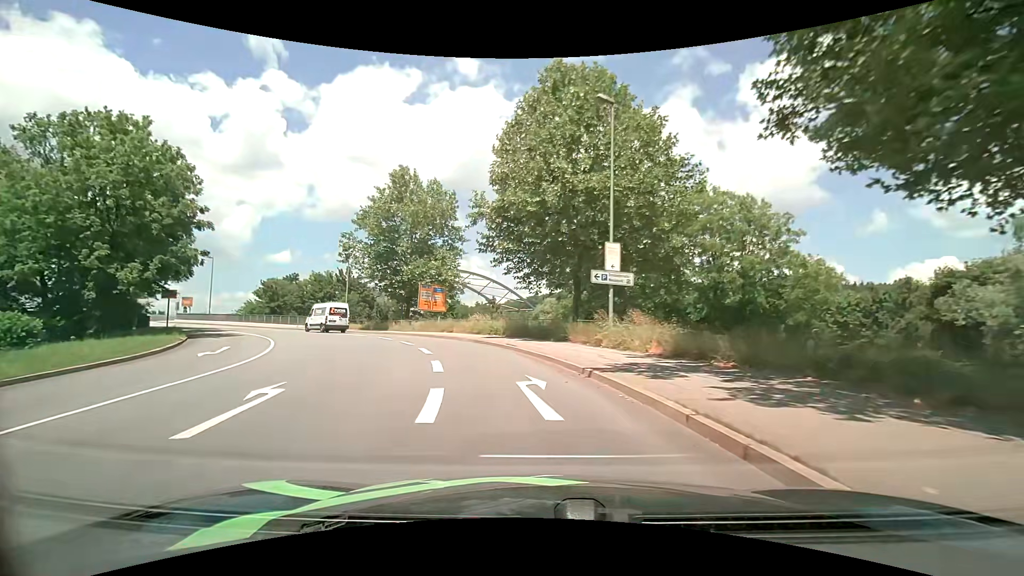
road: primary_link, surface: asphalt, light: Day
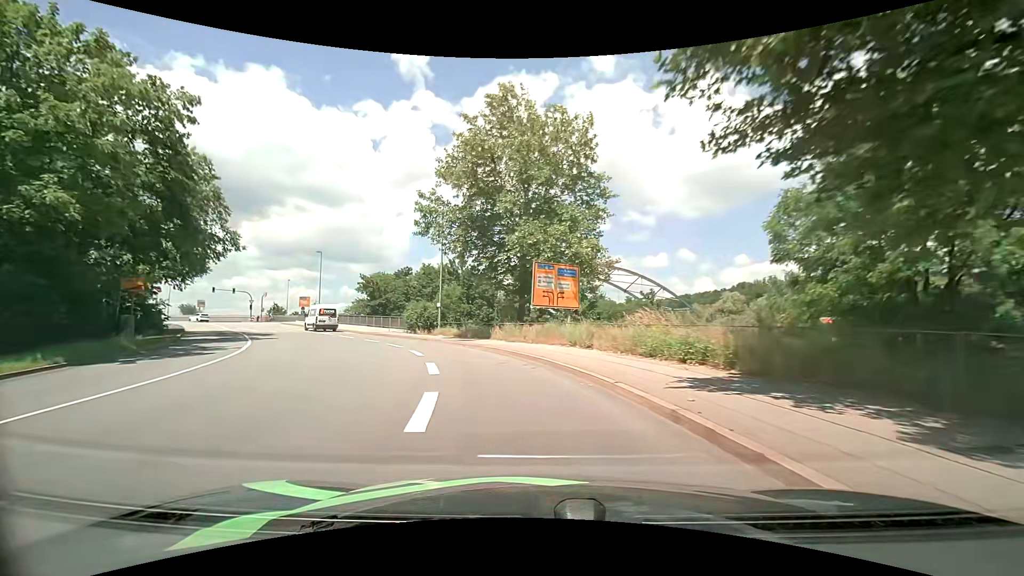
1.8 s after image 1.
(-2.6, +18.4) m; -17°
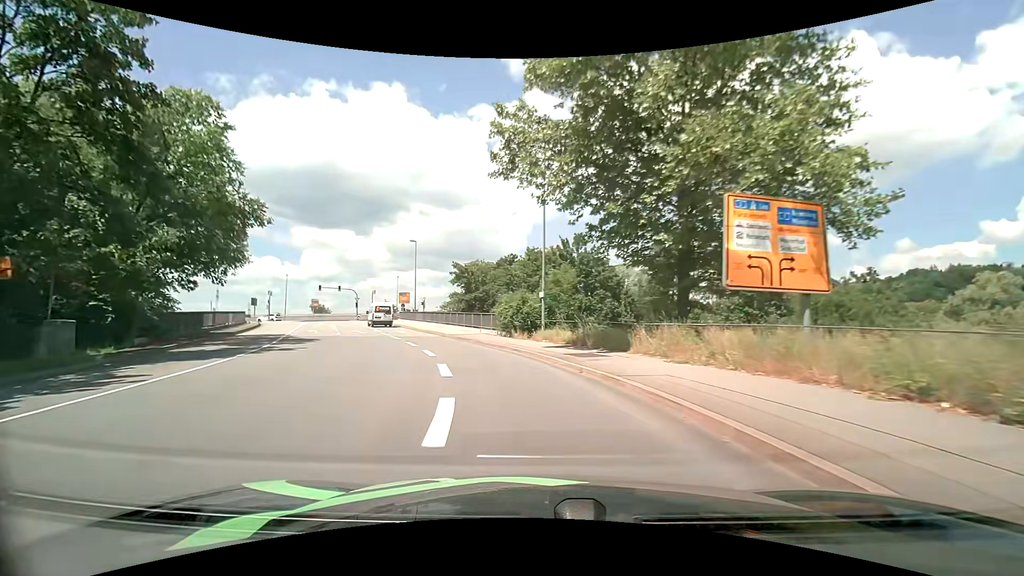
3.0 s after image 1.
(-1.4, +12.7) m; -13°
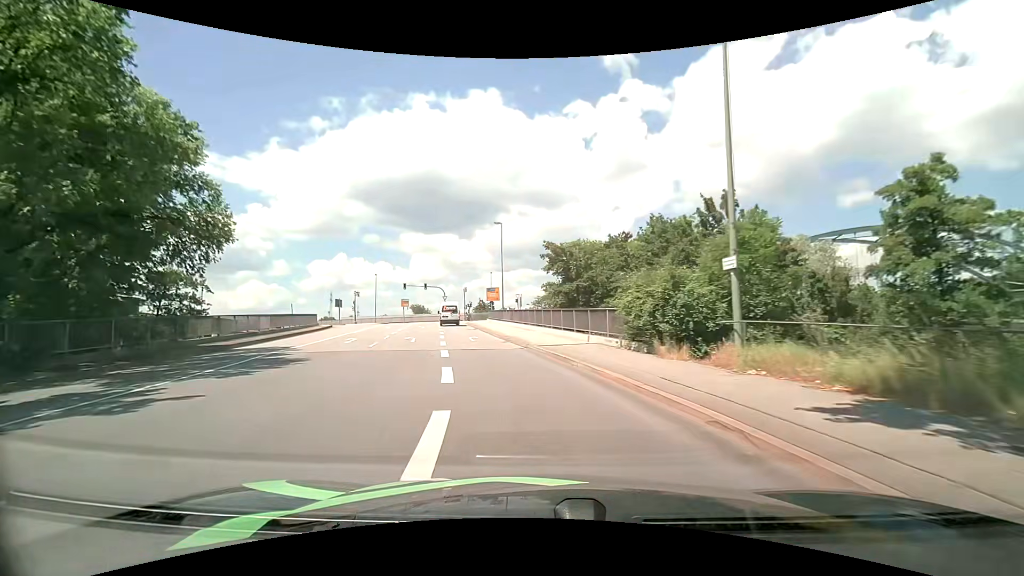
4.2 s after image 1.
(-1.5, +13.0) m; -12°
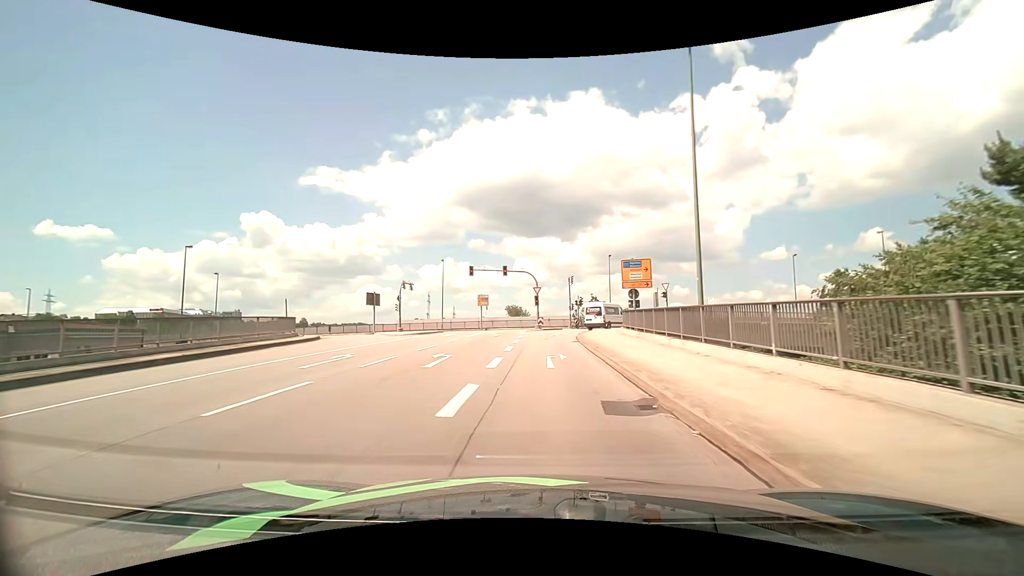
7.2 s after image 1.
(-5.3, +33.2) m; -13°
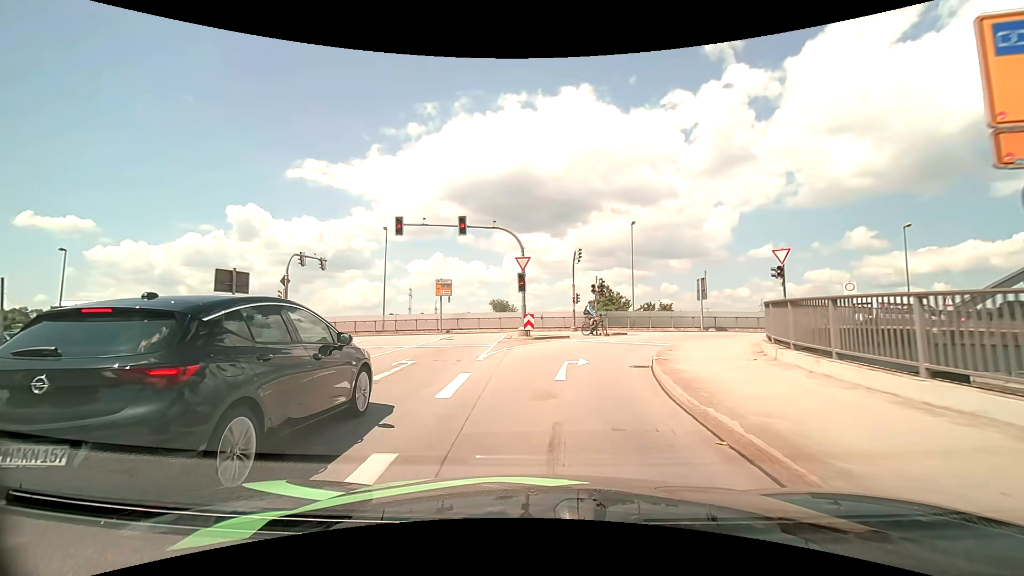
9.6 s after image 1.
(0.0, +22.8) m; +1°
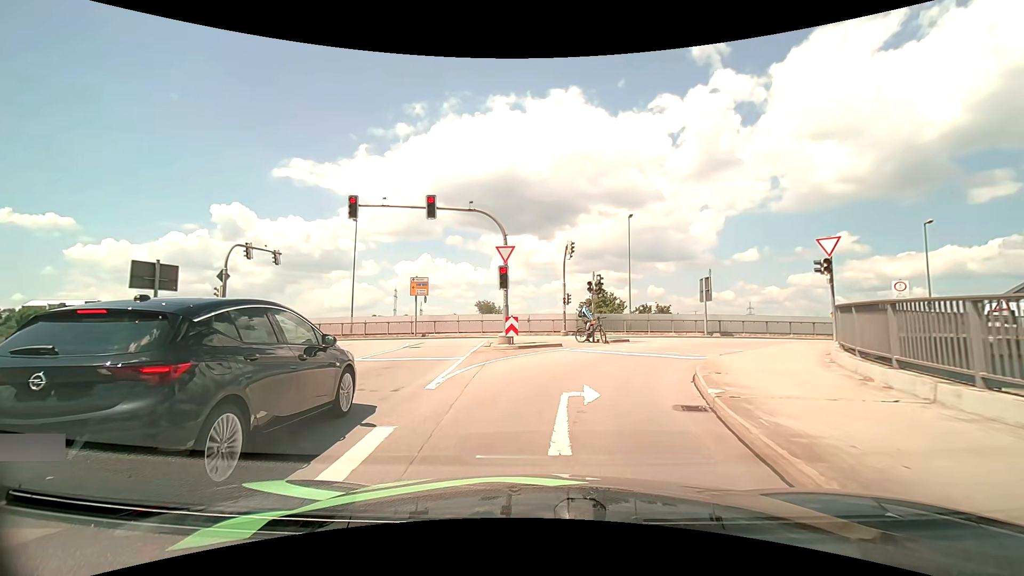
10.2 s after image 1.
(0.0, +4.8) m; +1°
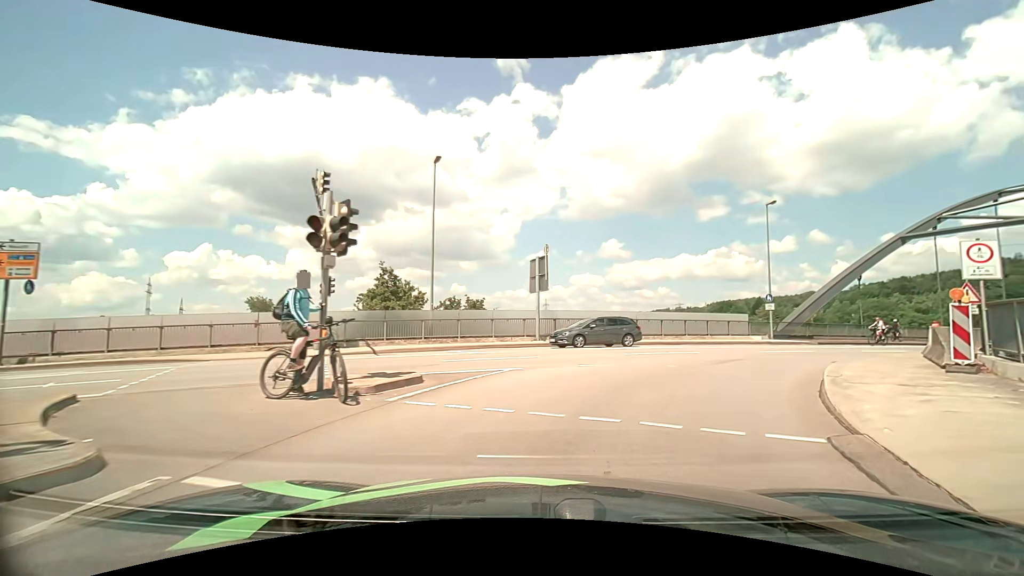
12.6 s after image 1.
(+2.2, +15.5) m; +21°
(+2, +10) (+8, +18) (+16, +24) (+25, +28) (+34, +33) (+43, +37) (+52, +42) (+60, +46) (+69, +51) (+78, +56) m
